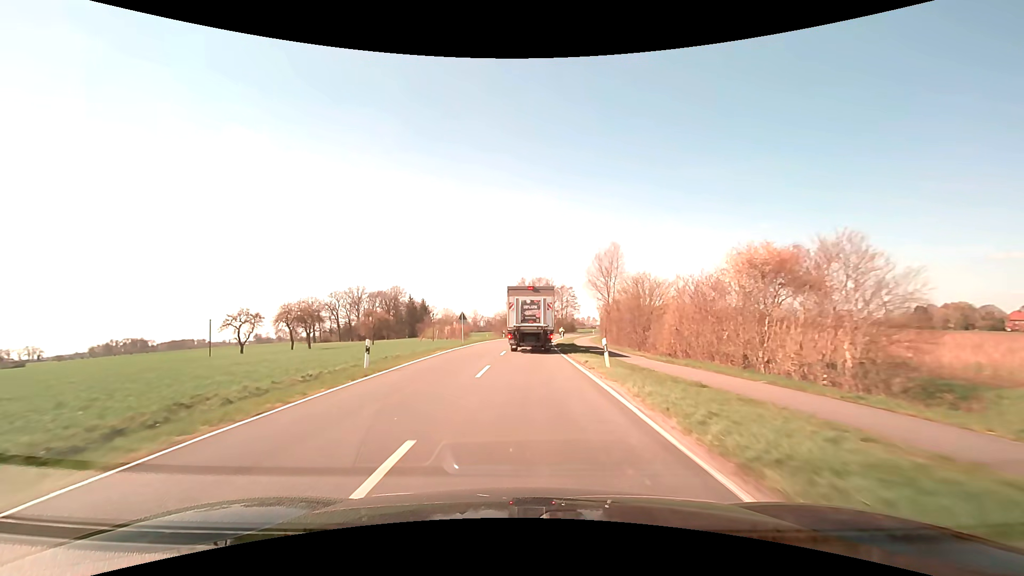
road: secondary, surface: asphalt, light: Day
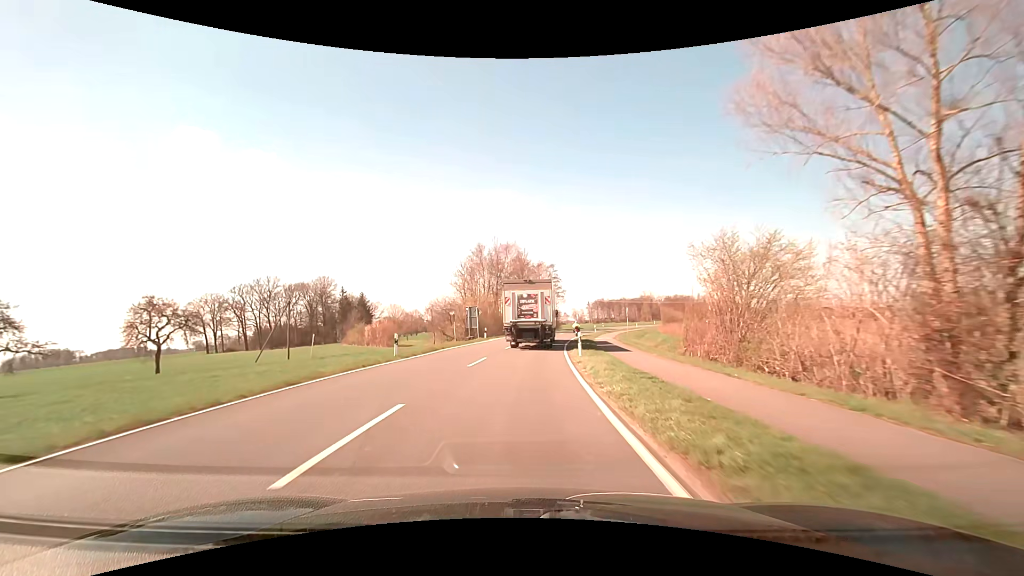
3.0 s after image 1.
(+1.1, +46.5) m; +3°
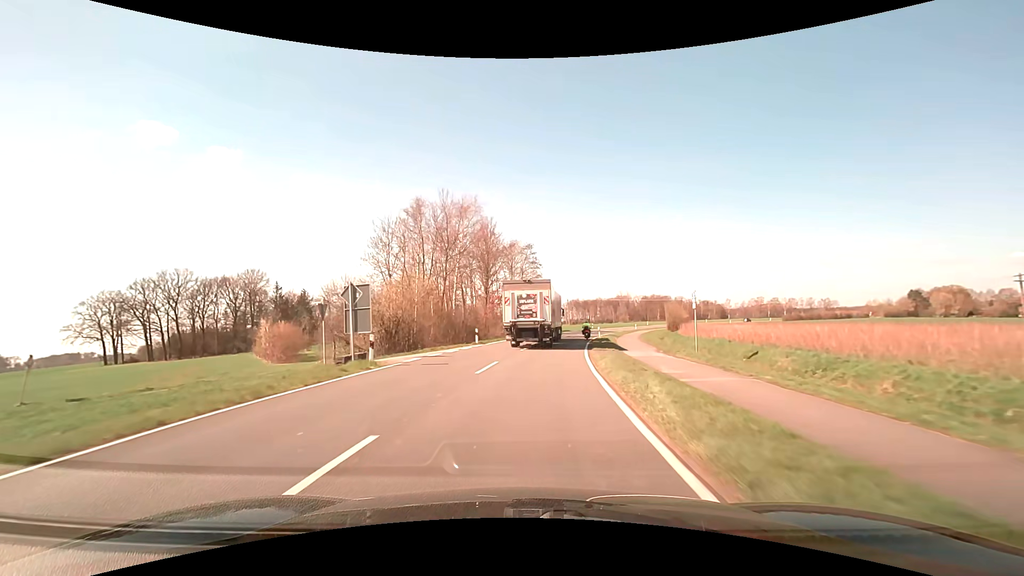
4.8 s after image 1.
(+0.8, +27.0) m; +3°
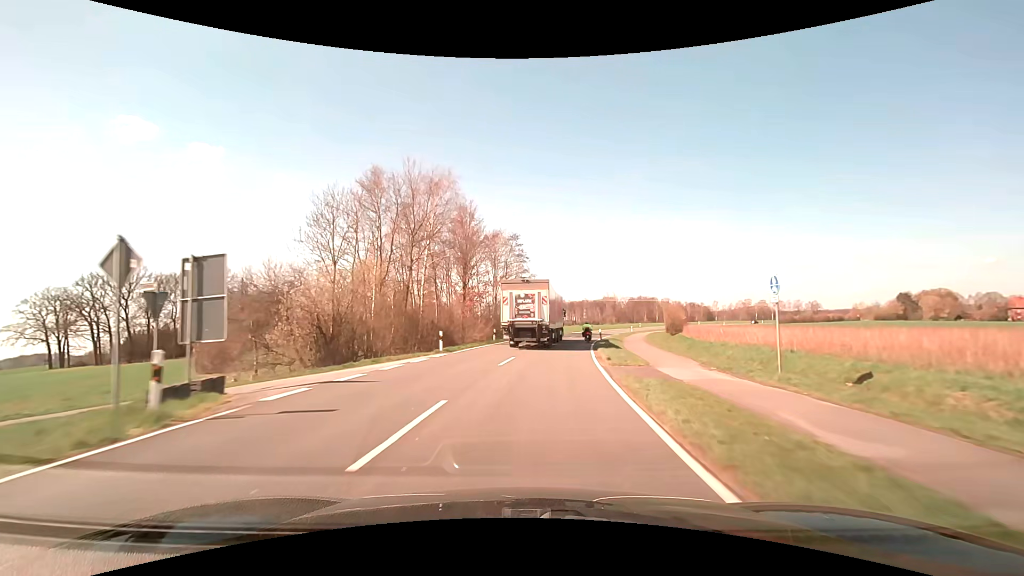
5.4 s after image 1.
(+0.1, +9.3) m; +2°
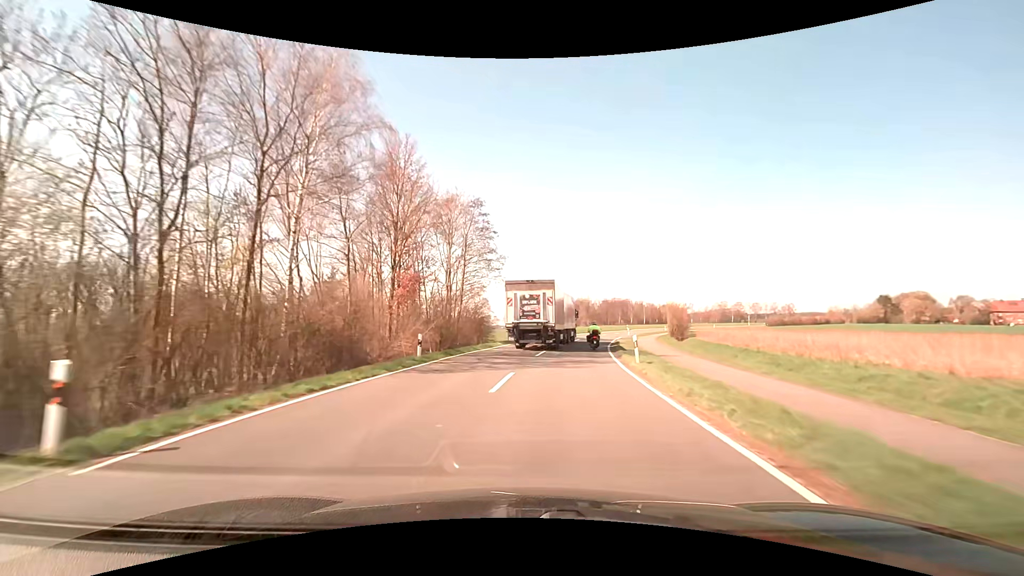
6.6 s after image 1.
(+0.5, +19.5) m; +3°
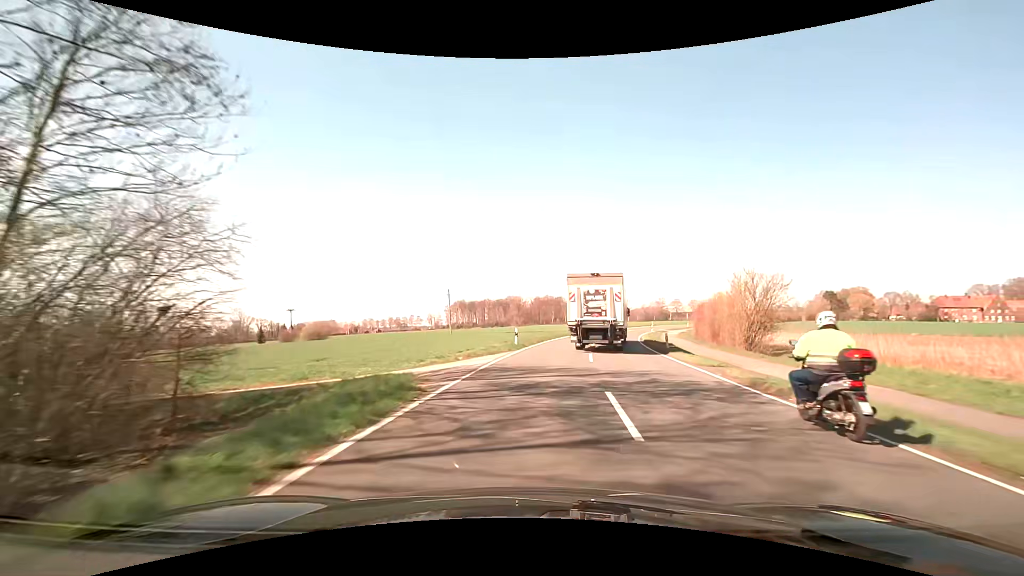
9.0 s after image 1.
(+2.1, +40.7) m; +8°
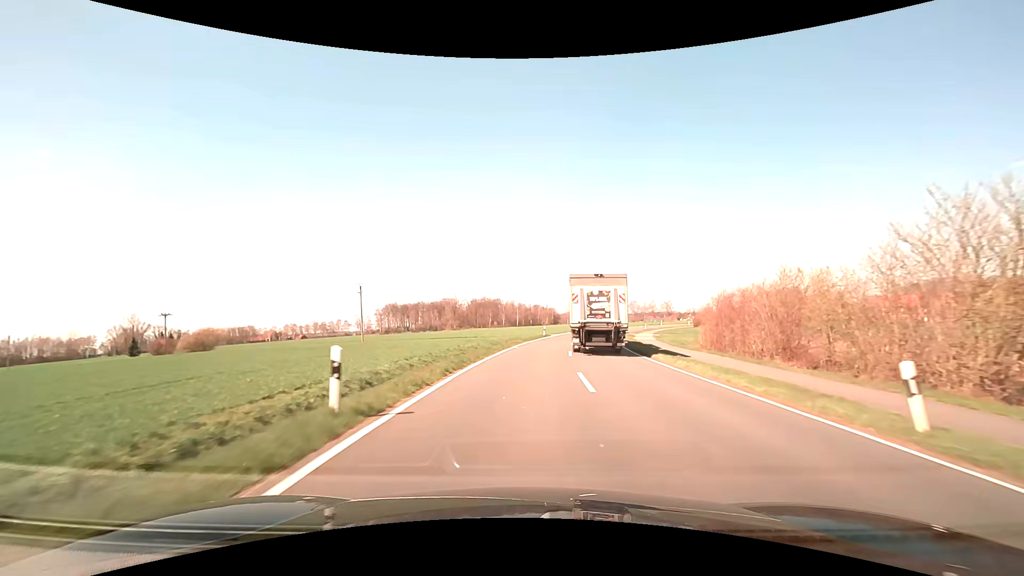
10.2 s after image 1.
(+1.3, +20.4) m; +7°
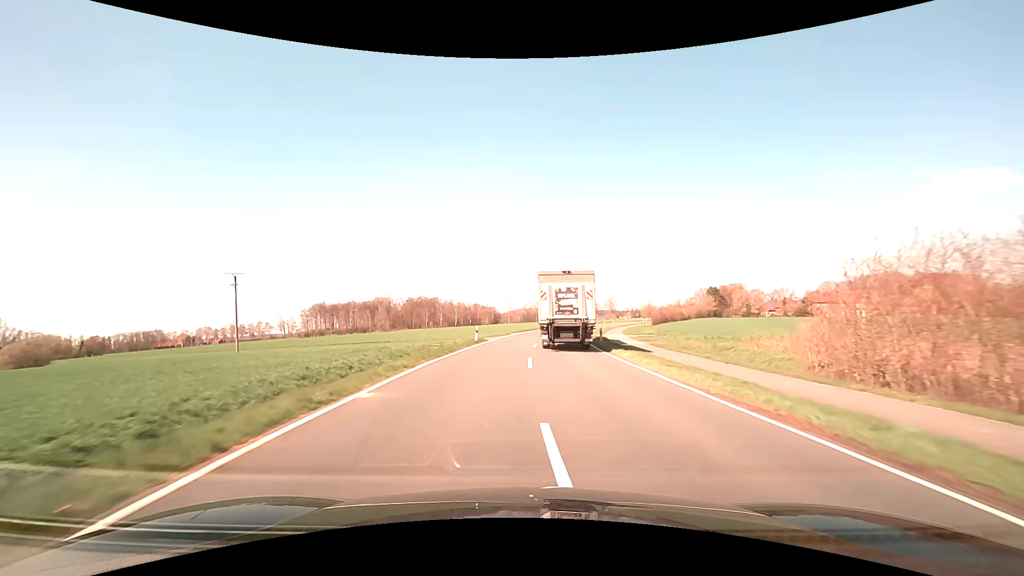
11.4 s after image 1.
(+1.3, +20.2) m; +7°
(0, +10) (+1, +20) (+1, +30) (+2, +40) (+4, +50) (+5, +60) (+7, +70) (+9, +79) (+12, +89) (+15, +99) m
